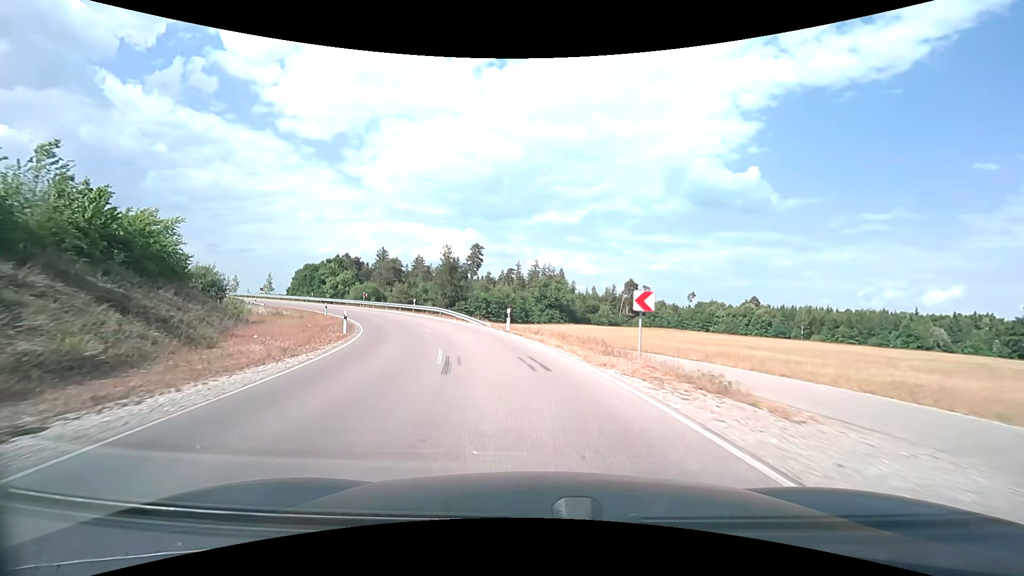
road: unclassified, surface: asphalt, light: Day
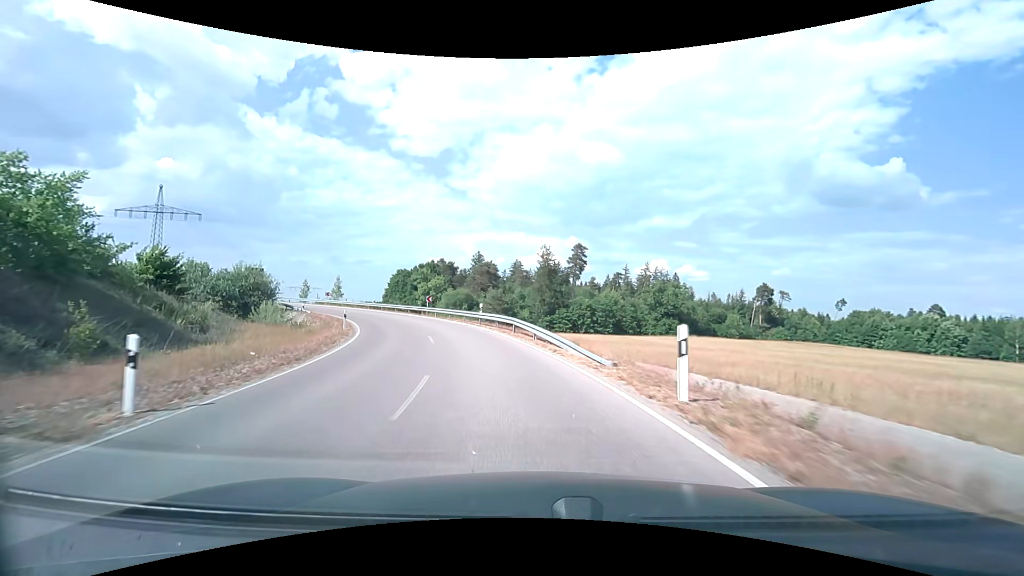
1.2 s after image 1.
(-1.7, +17.8) m; -12°
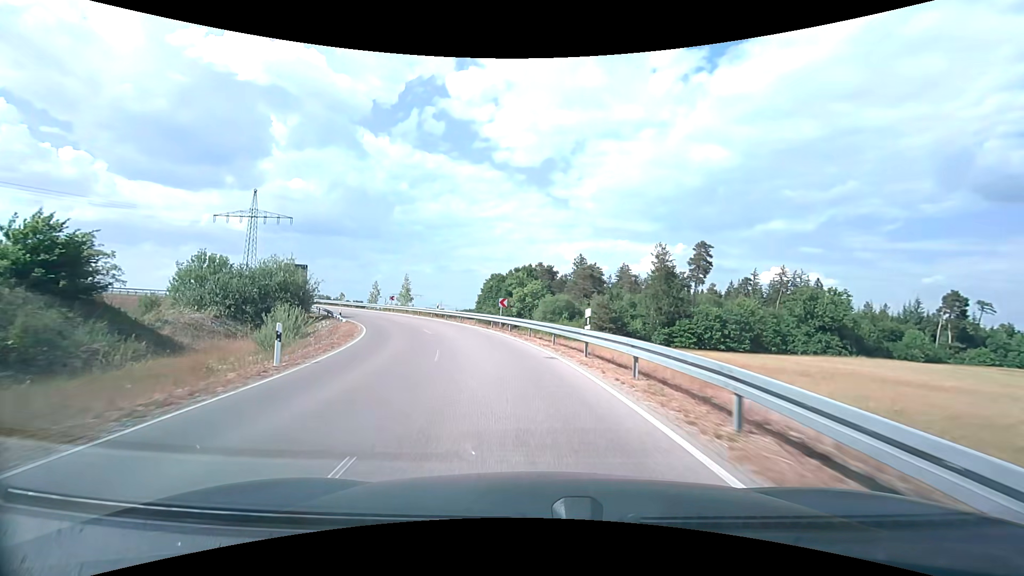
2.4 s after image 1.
(-1.8, +17.6) m; -12°
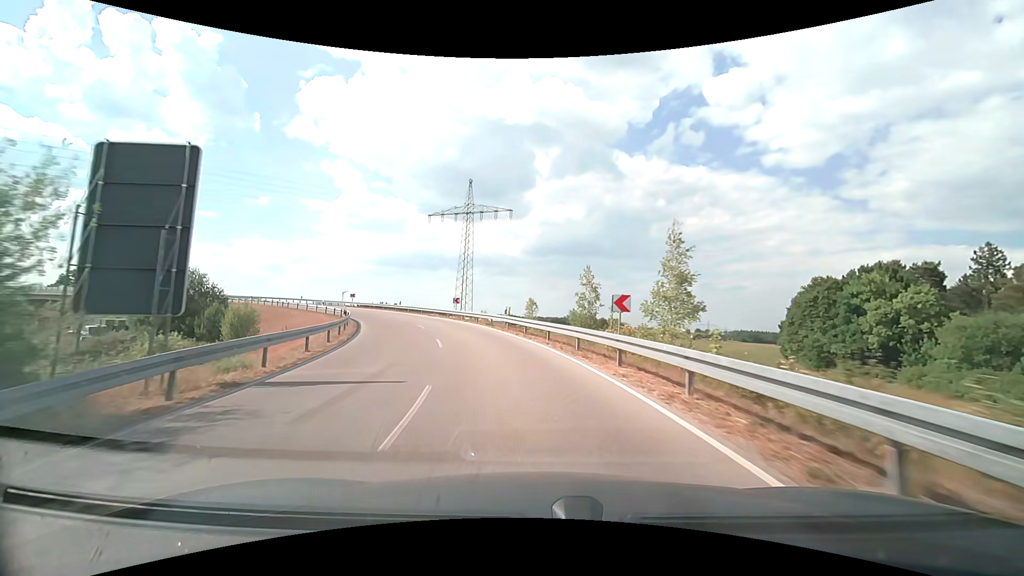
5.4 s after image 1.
(-10.9, +42.9) m; -29°
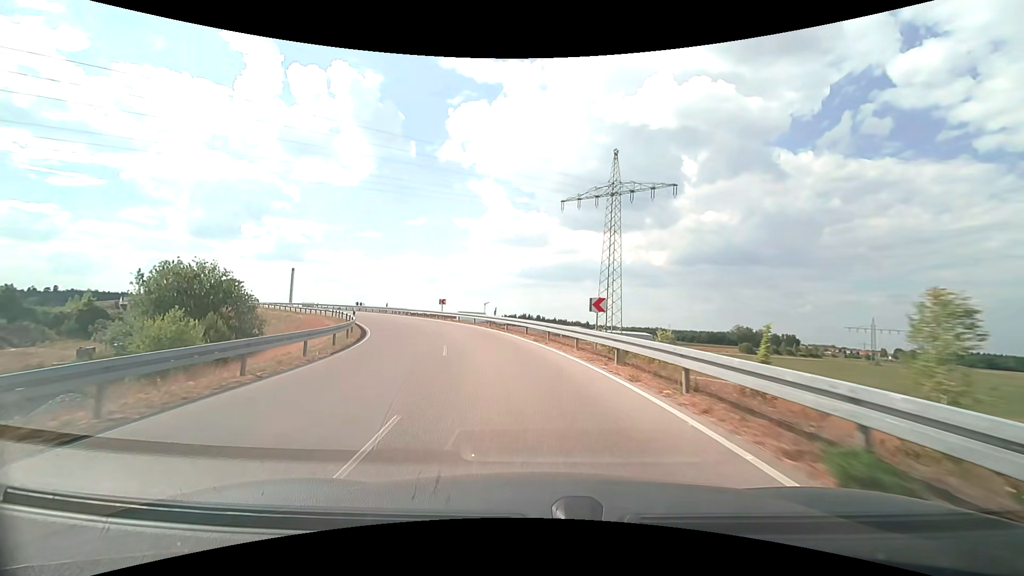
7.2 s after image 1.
(-3.8, +26.6) m; -16°
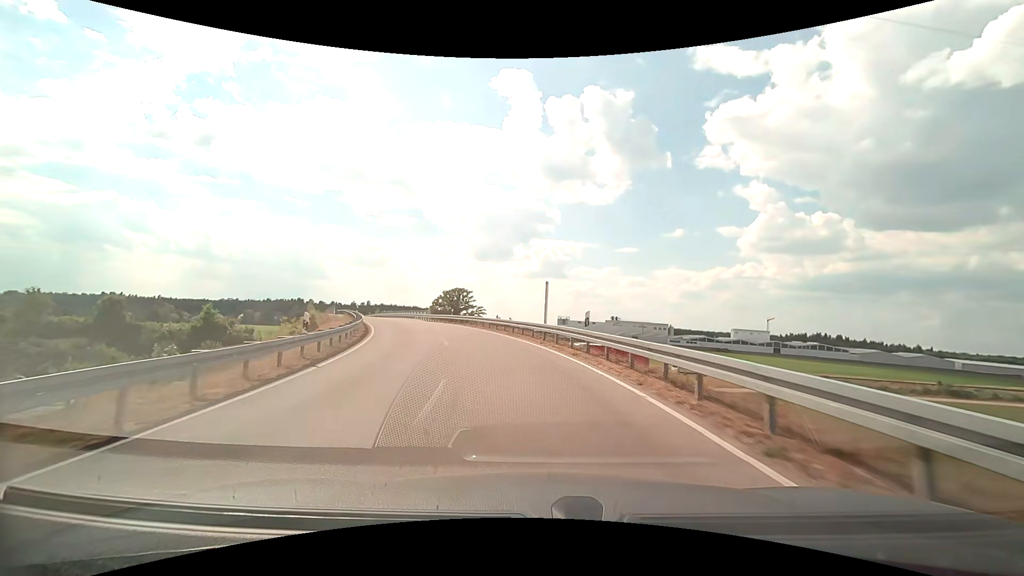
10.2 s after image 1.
(-10.8, +43.8) m; -29°
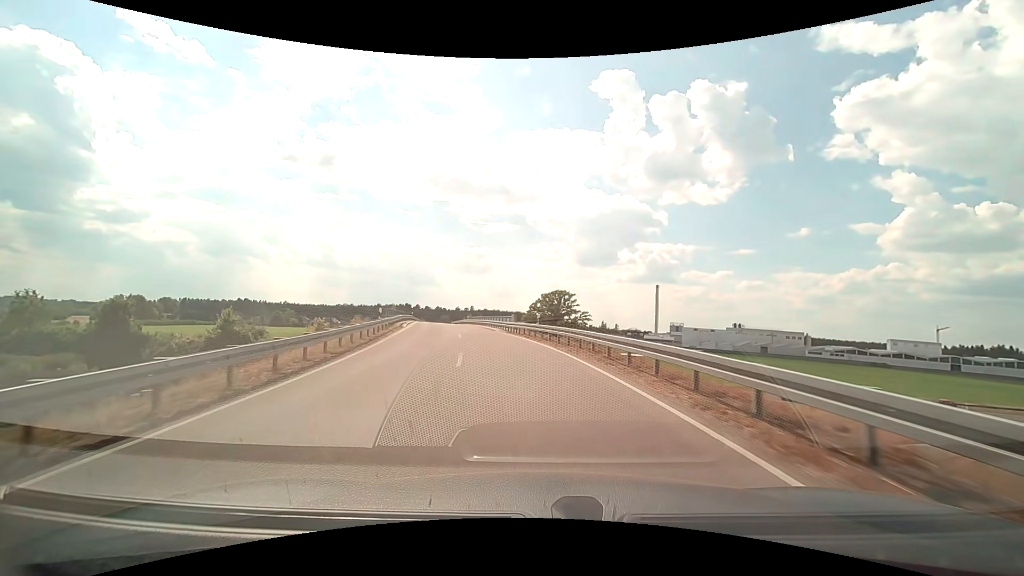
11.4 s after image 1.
(-1.9, +18.3) m; -12°
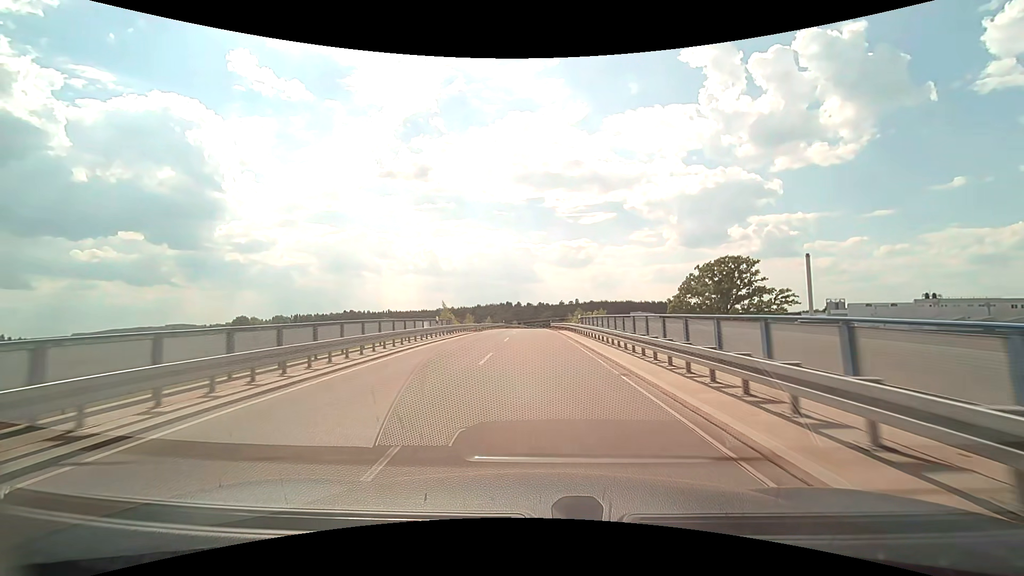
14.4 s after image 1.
(-6.9, +46.4) m; -12°
